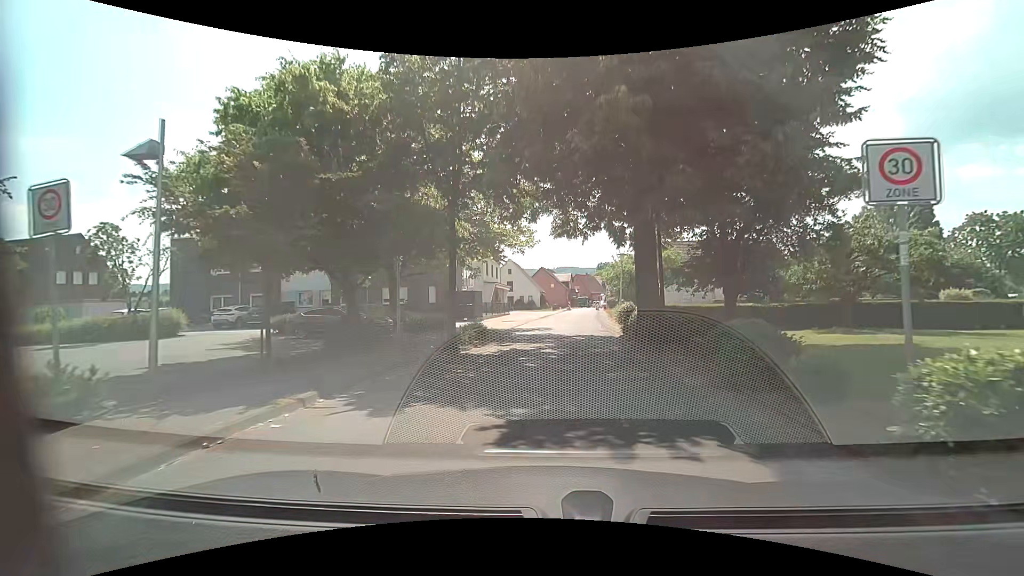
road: residential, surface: asphalt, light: Day
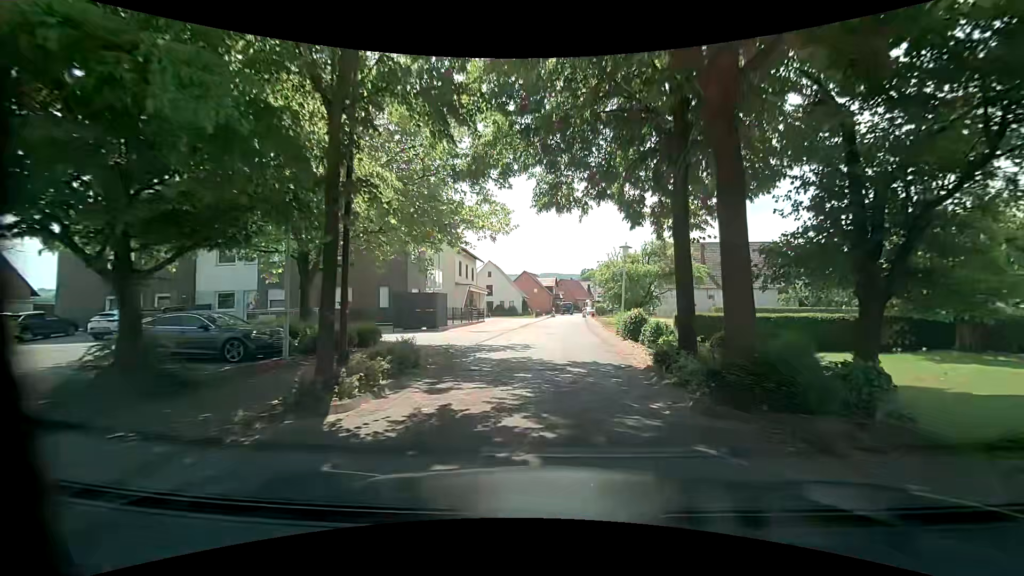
(+0.2, +7.8) m; +2°
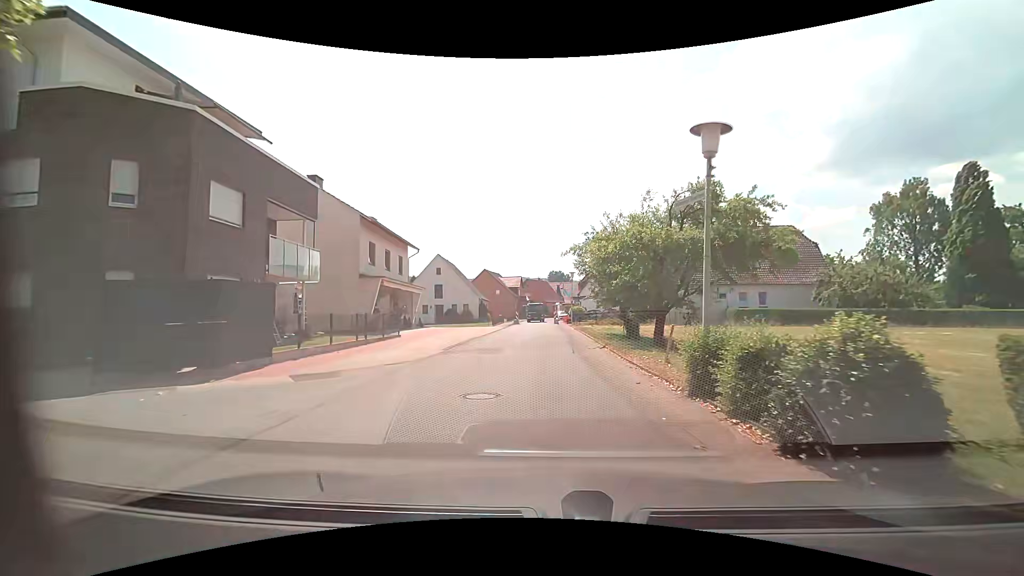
(+0.6, +17.0) m; +4°
(0, +10) (+1, +20) (+1, +30) (+1, +40) (0, +50) (-1, +60) (-1, +70) (0, +80) (+1, +90) (+3, +100) m
